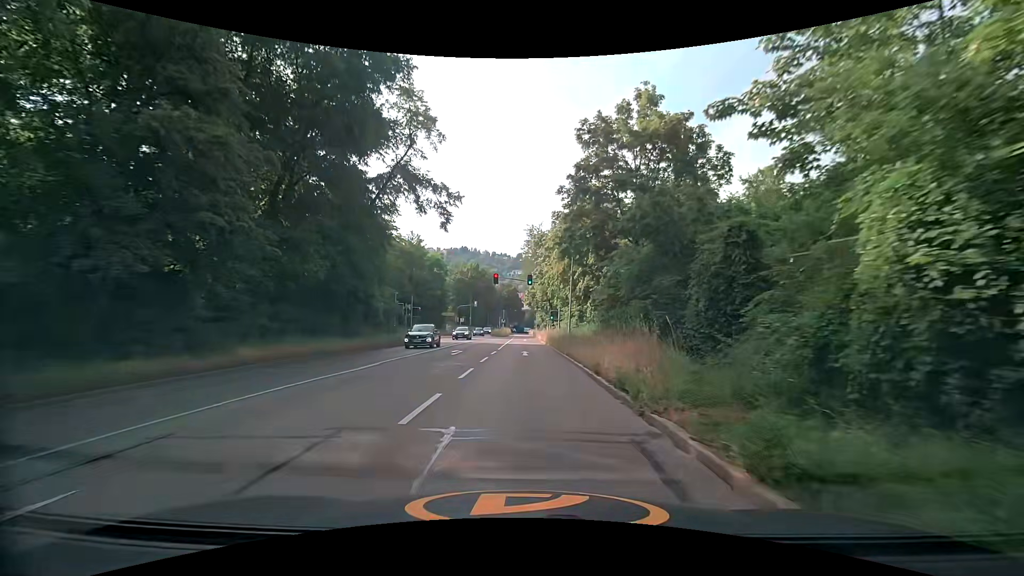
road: secondary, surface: asphalt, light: Day
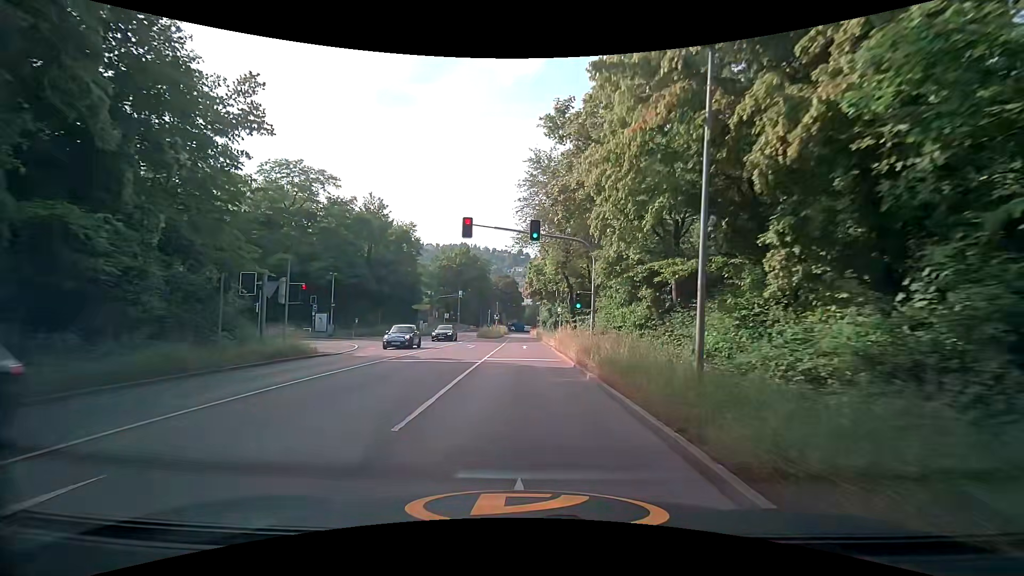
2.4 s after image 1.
(-0.3, +24.5) m; 0°
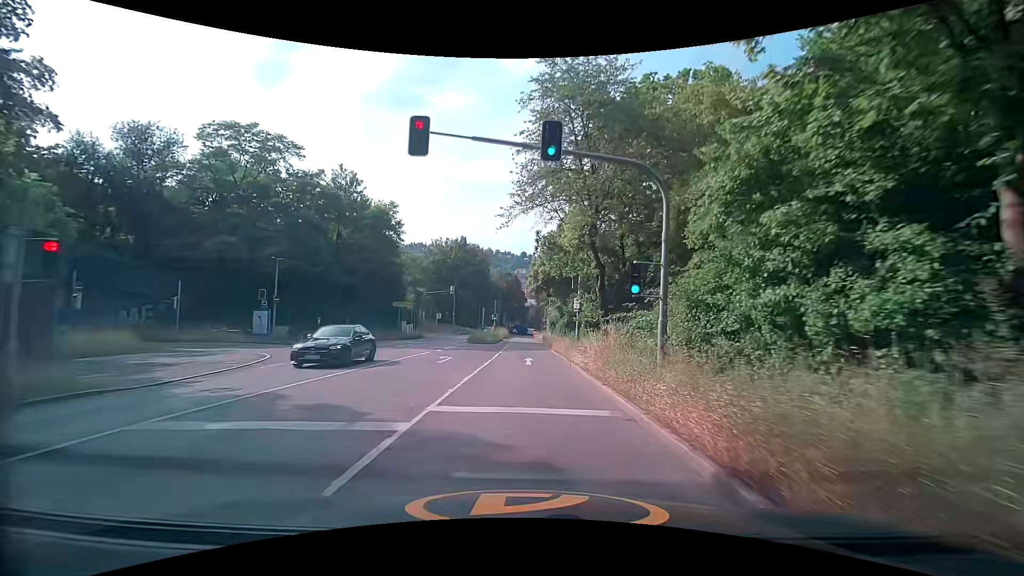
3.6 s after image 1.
(-0.3, +12.1) m; -1°
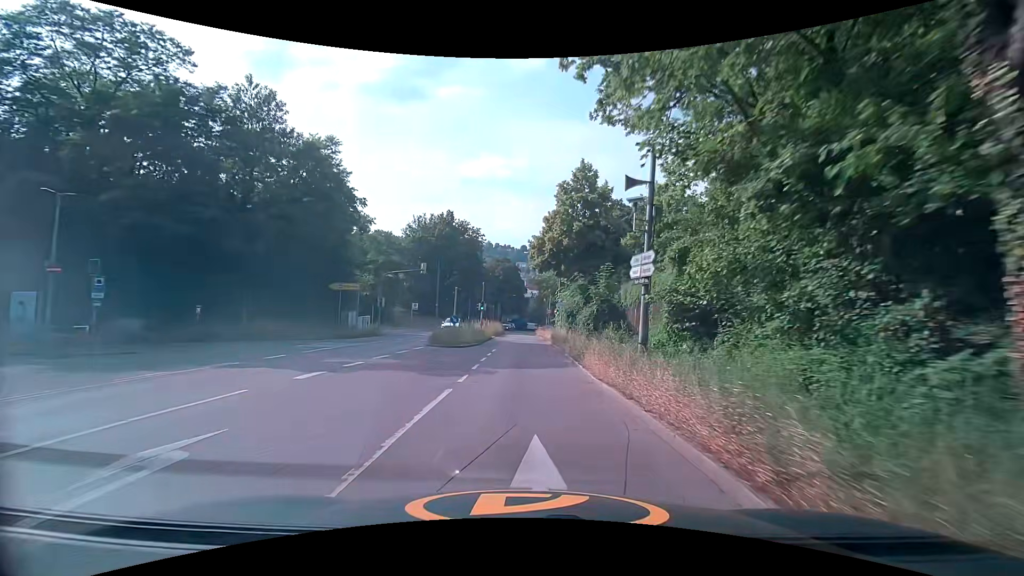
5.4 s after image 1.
(-0.1, +18.2) m; -1°
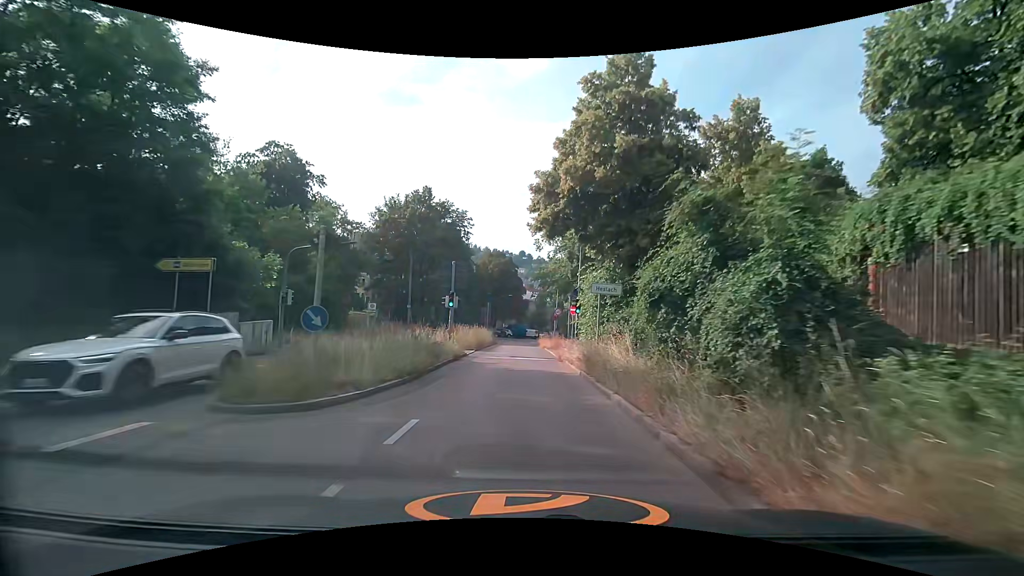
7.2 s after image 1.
(+0.2, +18.3) m; +2°
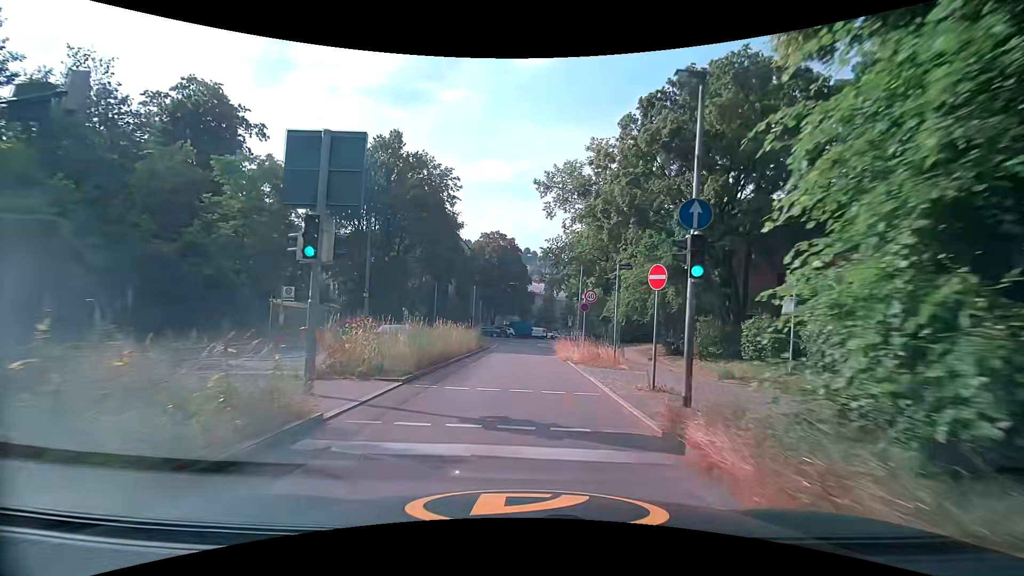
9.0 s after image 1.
(-0.4, +18.2) m; -2°
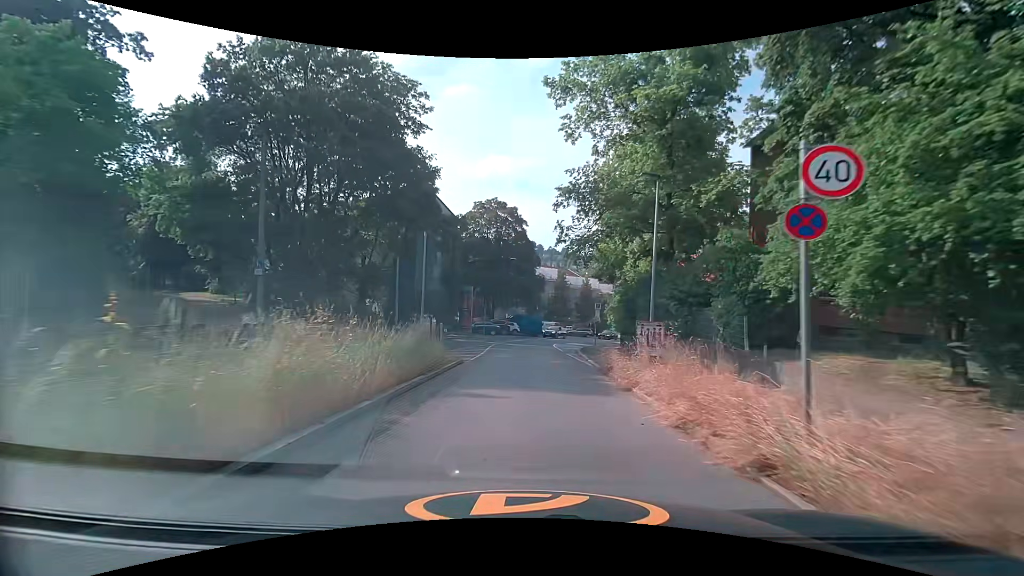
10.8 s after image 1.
(-0.2, +18.3) m; -1°
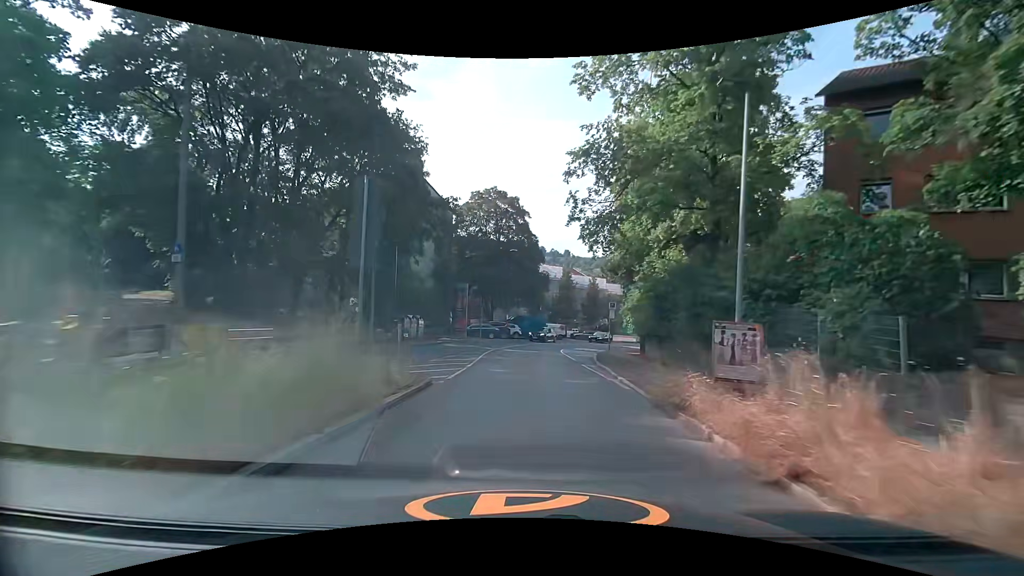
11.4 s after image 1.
(0.0, +6.1) m; 0°
(0, +10) (0, +20) (0, +30) (+1, +40) (+4, +49) (+7, +59) (+12, +68) (+17, +76) (+22, +85) (+27, +93) m
